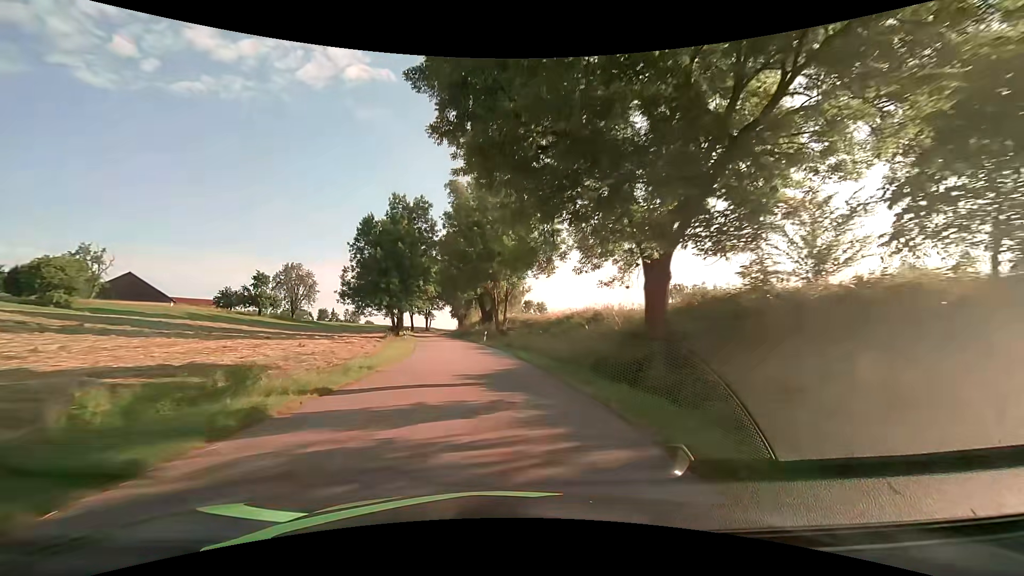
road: tertiary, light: Day
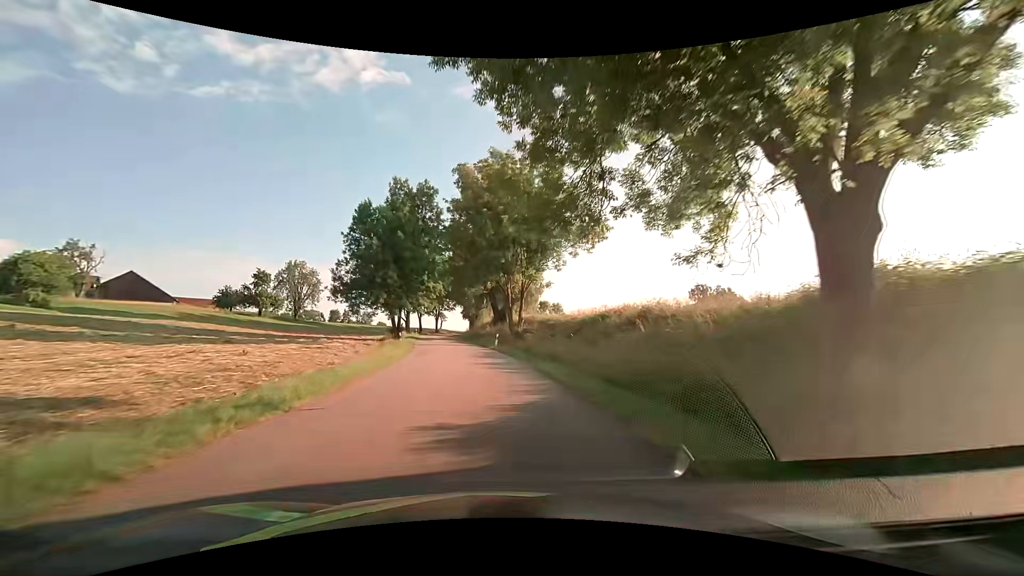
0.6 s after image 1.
(-0.1, +7.8) m; -2°
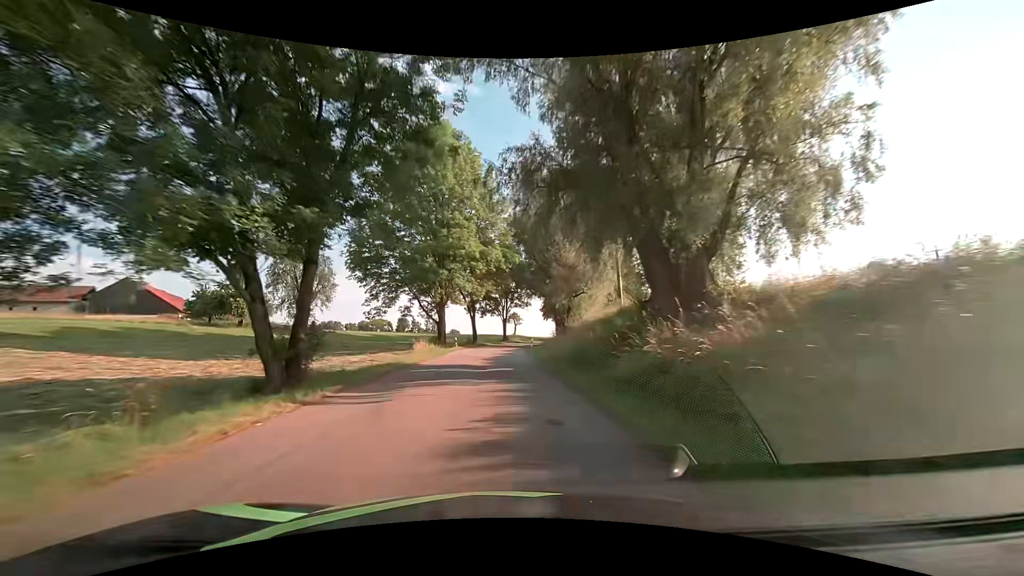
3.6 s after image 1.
(-3.7, +43.8) m; -9°
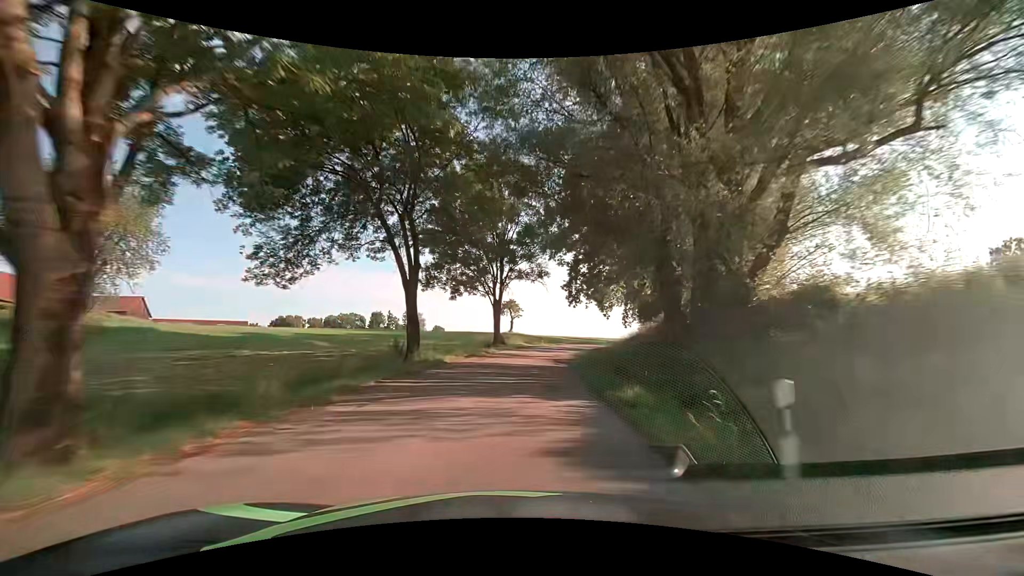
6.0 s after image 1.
(-0.4, +41.5) m; +1°
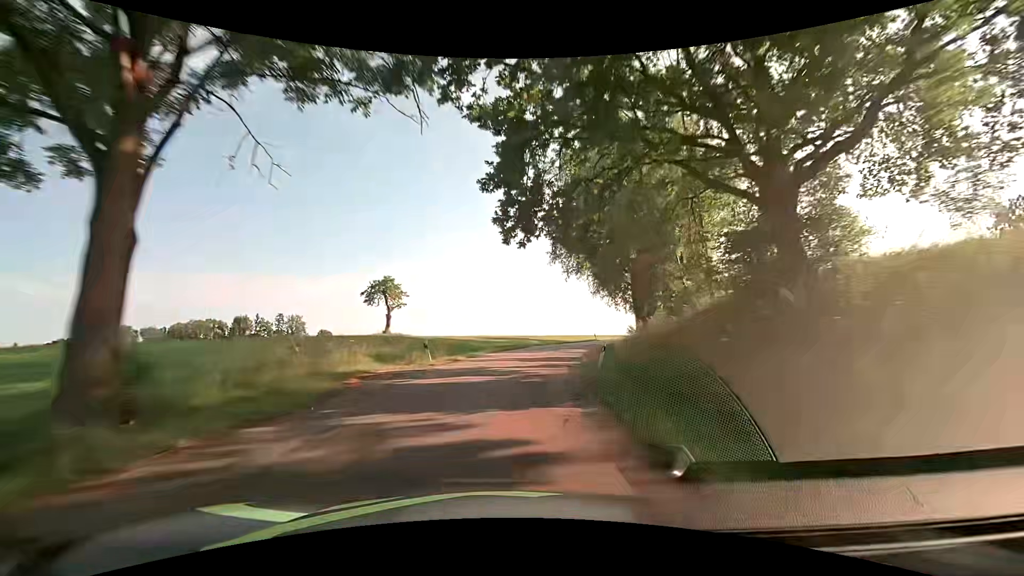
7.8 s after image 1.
(+2.8, +33.6) m; +10°
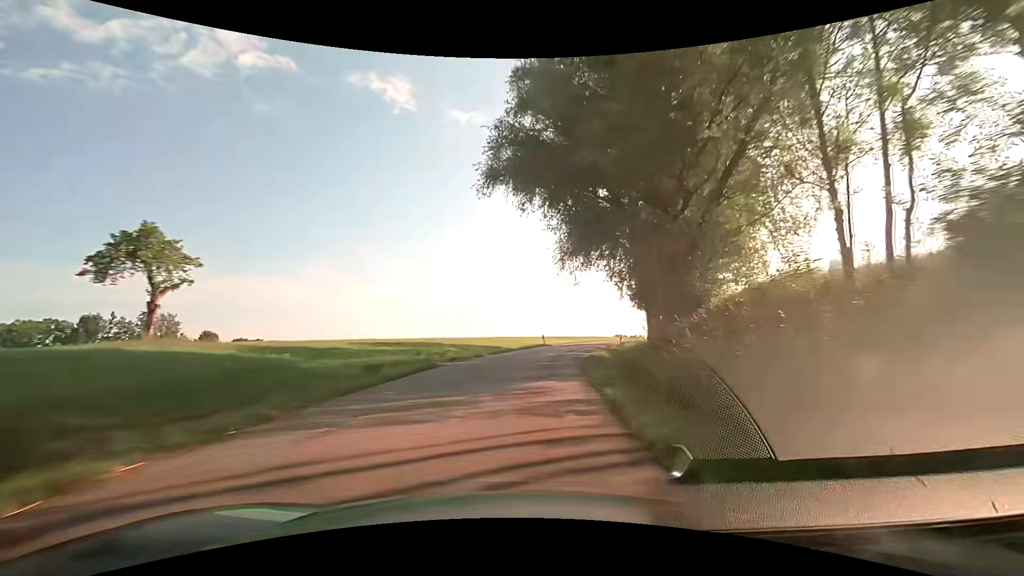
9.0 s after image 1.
(+1.6, +22.5) m; +8°
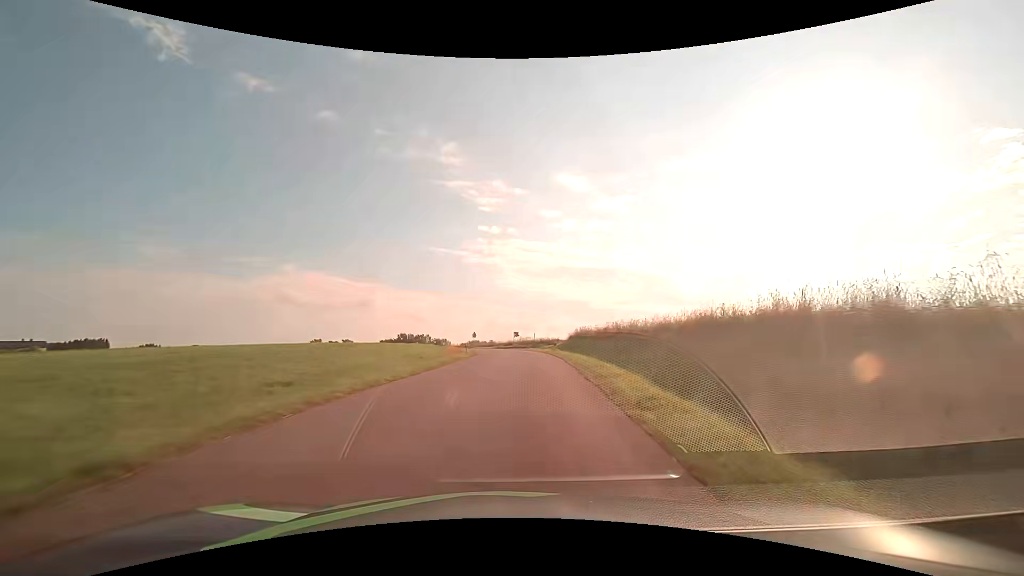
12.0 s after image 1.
(+11.5, +53.3) m; +24°
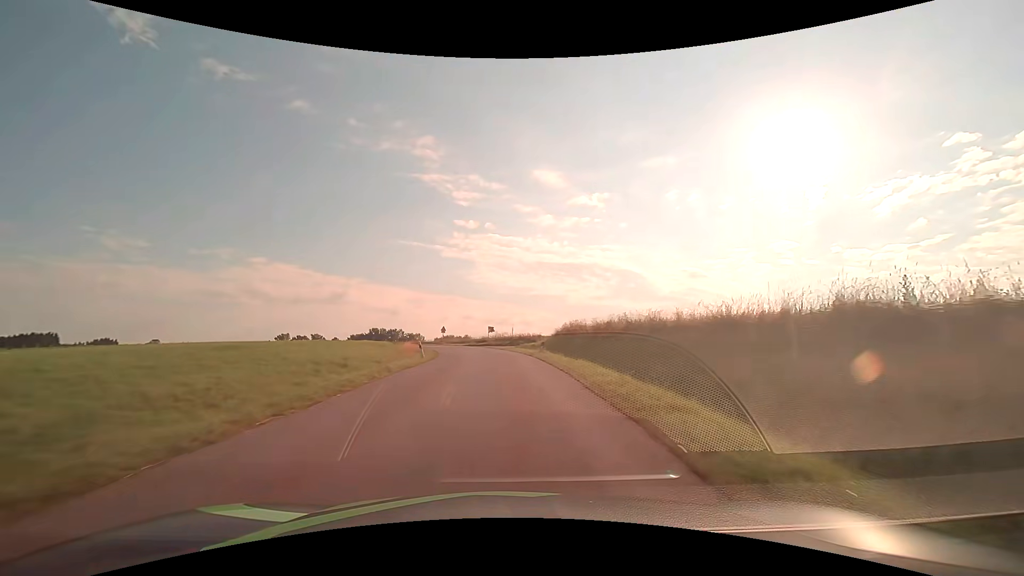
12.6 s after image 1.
(+0.4, +10.8) m; +4°
(0, +10) (0, +20) (0, +30) (-1, +40) (-3, +50) (-5, +60) (-8, +69) (-11, +79) (-15, +88) (-20, +97) m
